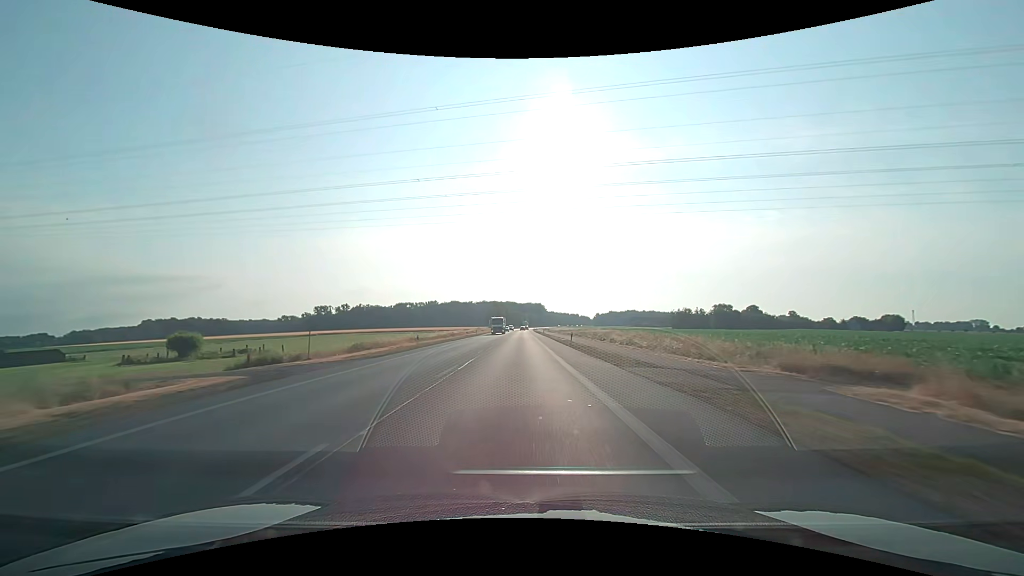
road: primary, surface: asphalt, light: Day
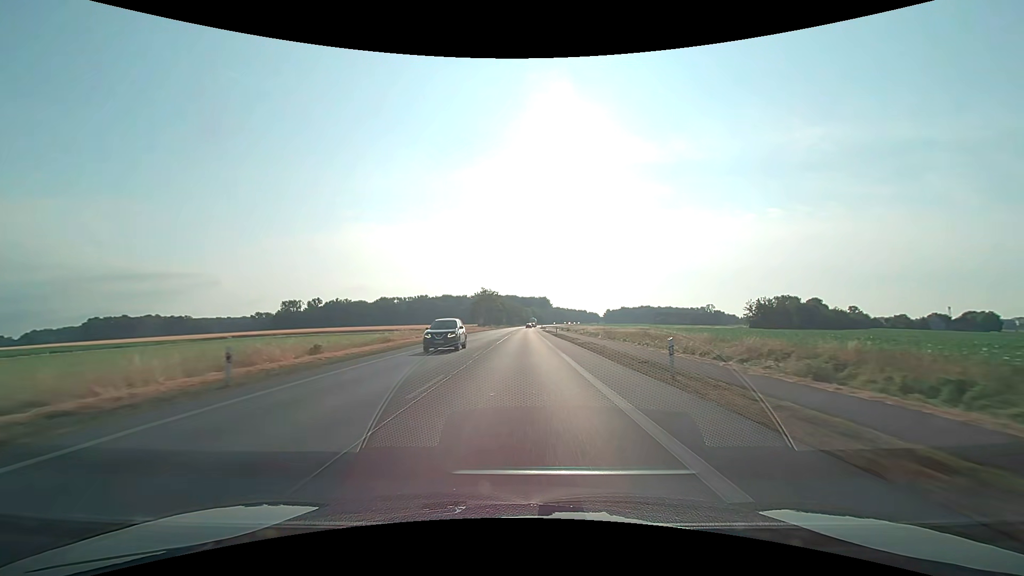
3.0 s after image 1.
(-0.3, +76.3) m; 0°
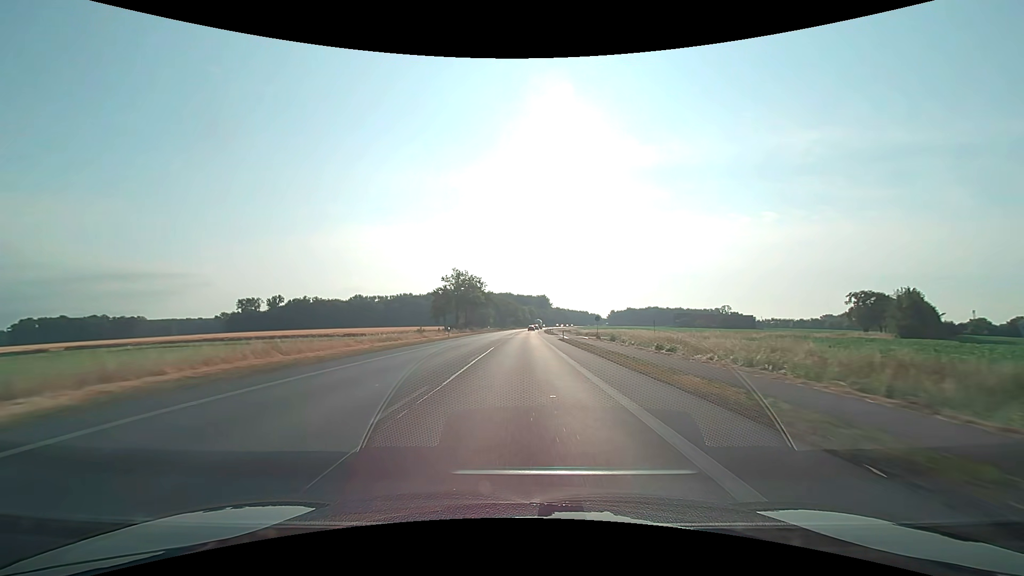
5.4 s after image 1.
(+0.1, +62.2) m; 0°
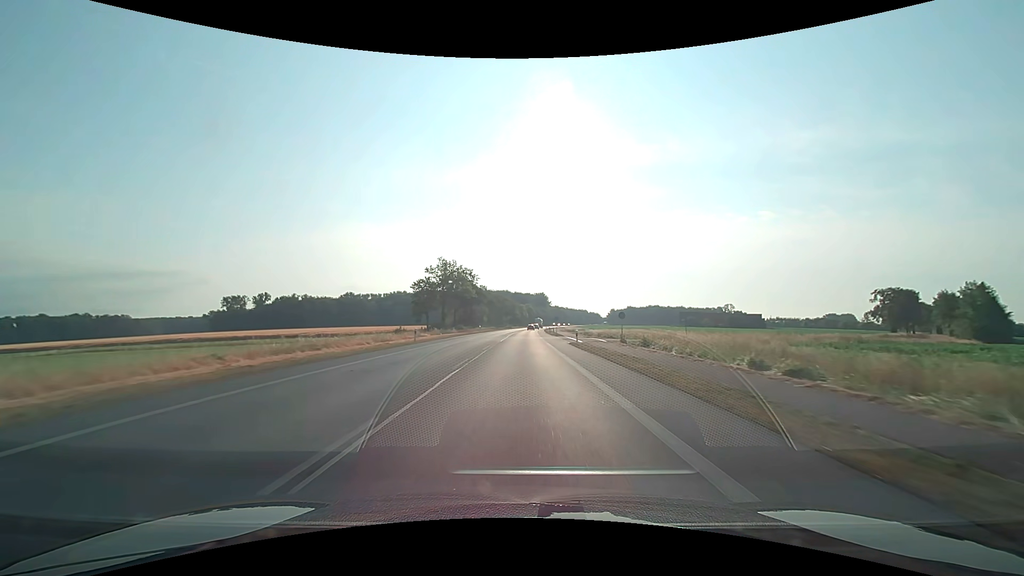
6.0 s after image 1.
(0.0, +15.6) m; 0°
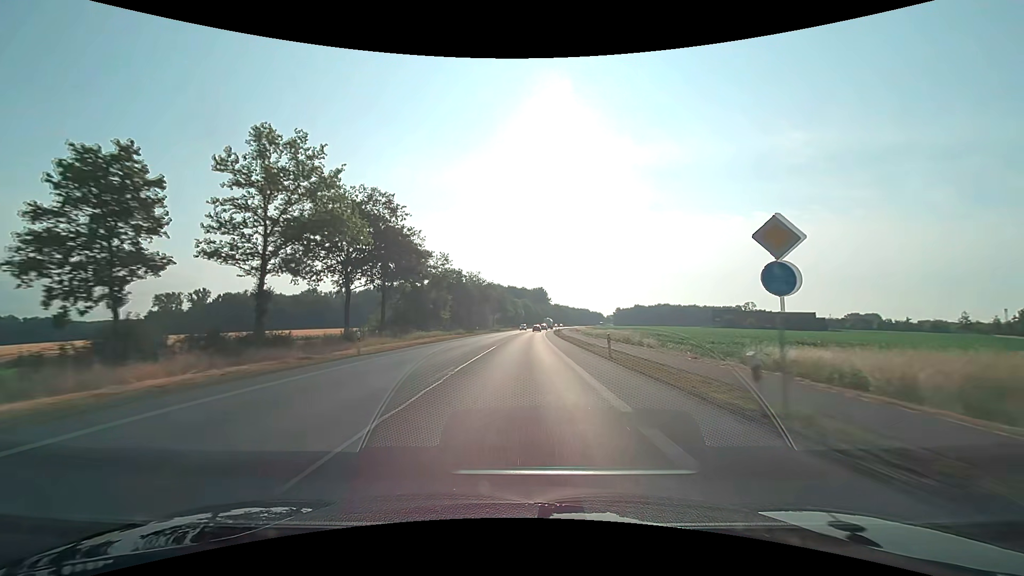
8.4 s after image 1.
(+0.4, +62.8) m; +1°
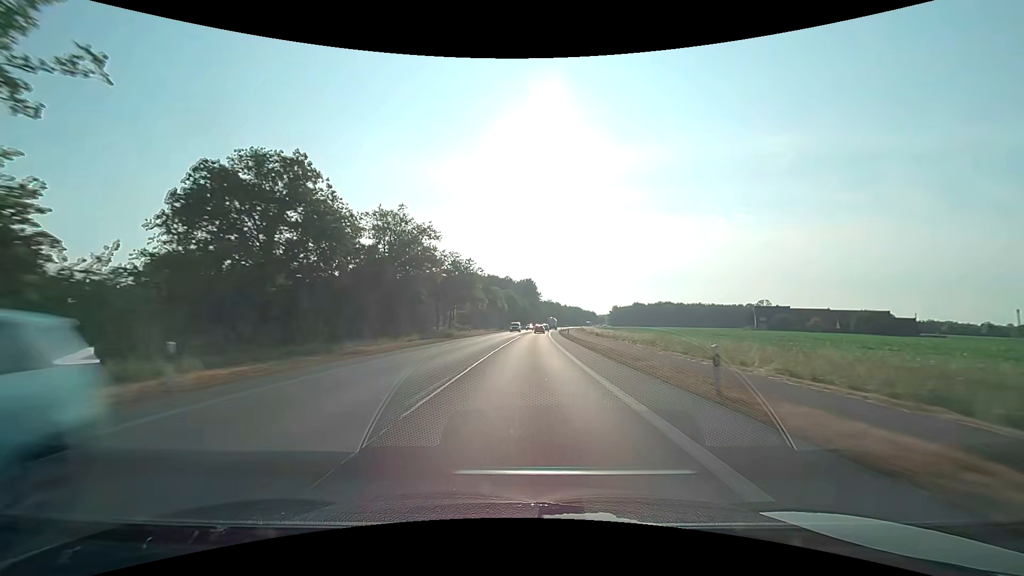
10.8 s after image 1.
(+0.8, +63.1) m; +2°
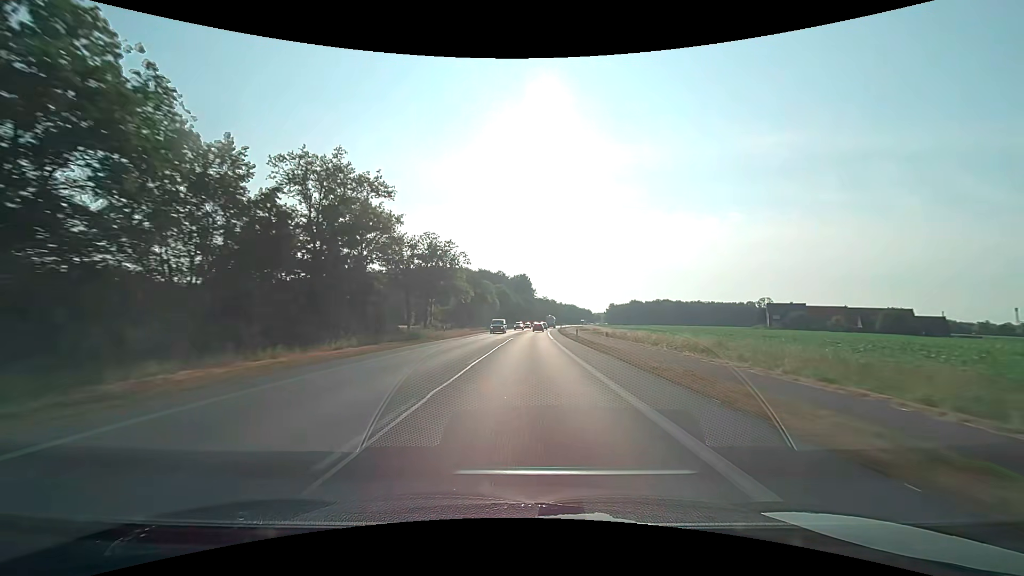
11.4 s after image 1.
(+0.1, +15.7) m; 0°
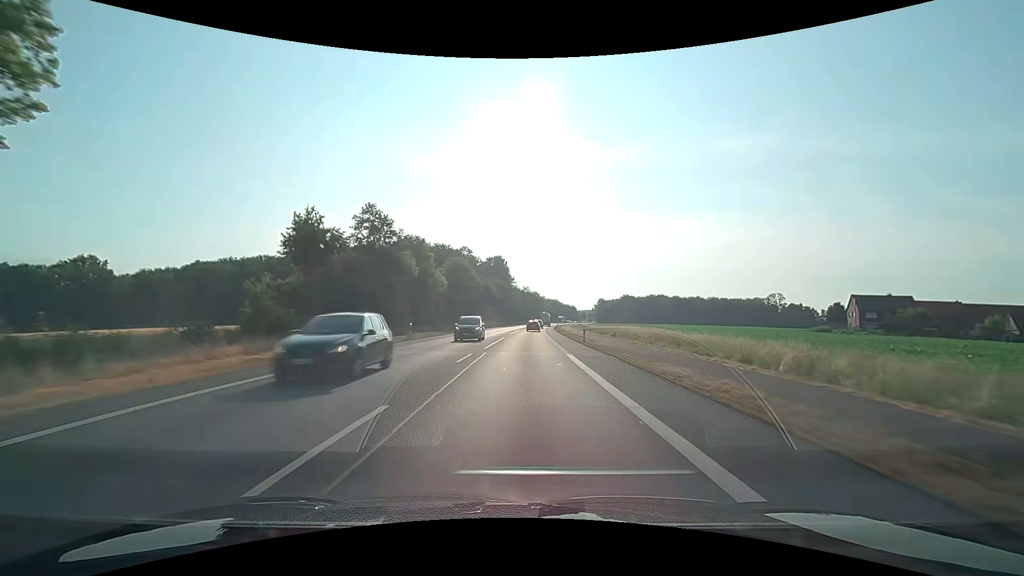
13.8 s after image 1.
(+1.6, +60.4) m; +2°
(0, +10) (0, +20) (+1, +30) (+1, +40) (+1, +50) (+1, +60) (+2, +70) (+2, +80) (+3, +90) (+3, +100) m
